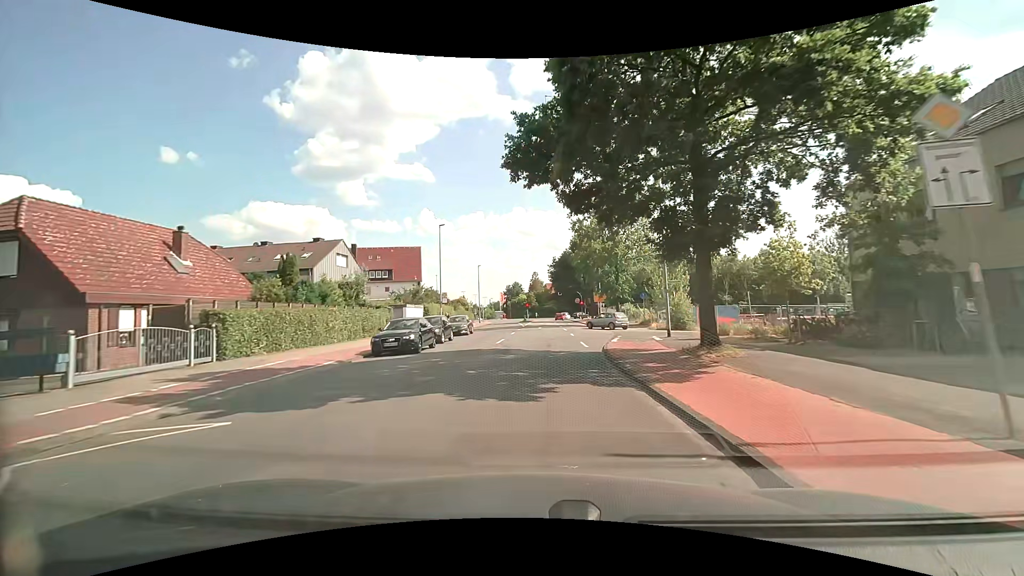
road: tertiary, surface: asphalt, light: Day
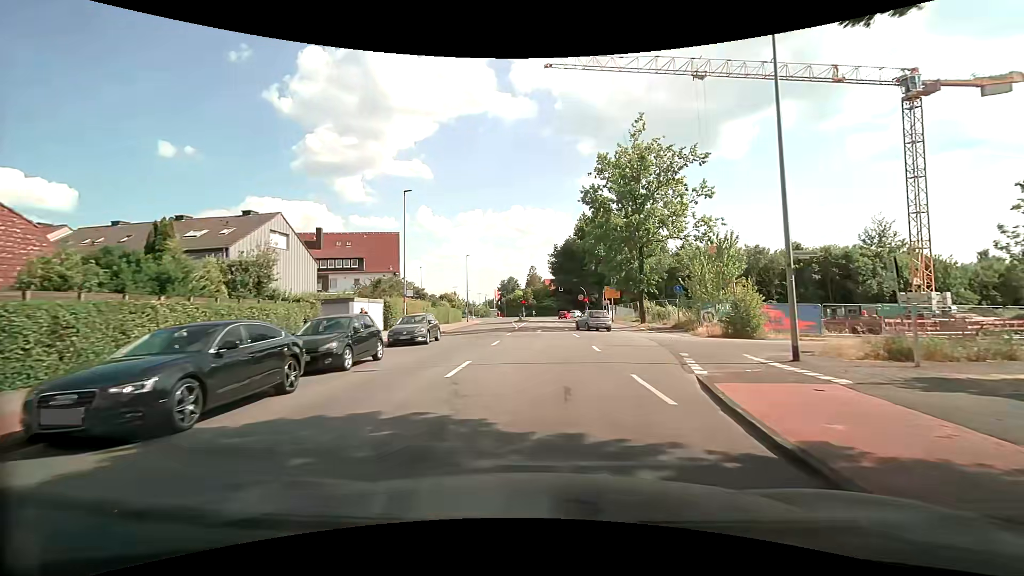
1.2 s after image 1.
(+0.1, +12.8) m; +1°
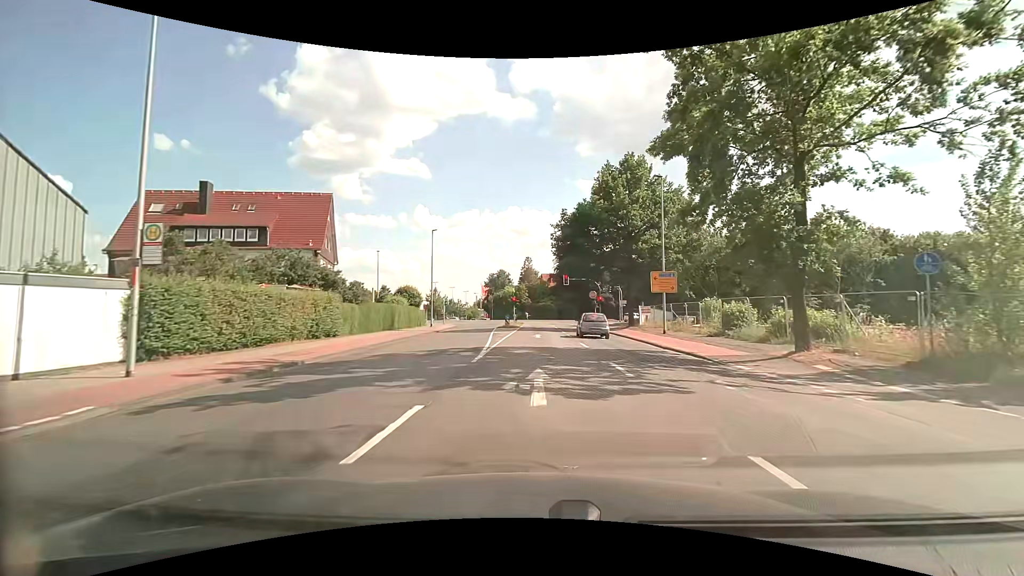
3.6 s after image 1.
(-0.1, +23.8) m; 0°
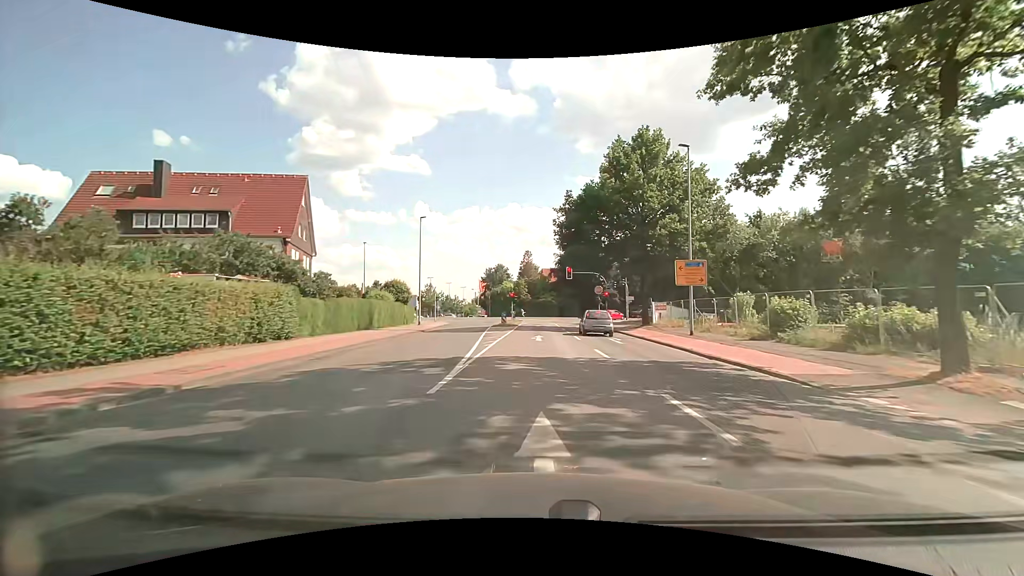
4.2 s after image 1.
(0.0, +5.5) m; 0°
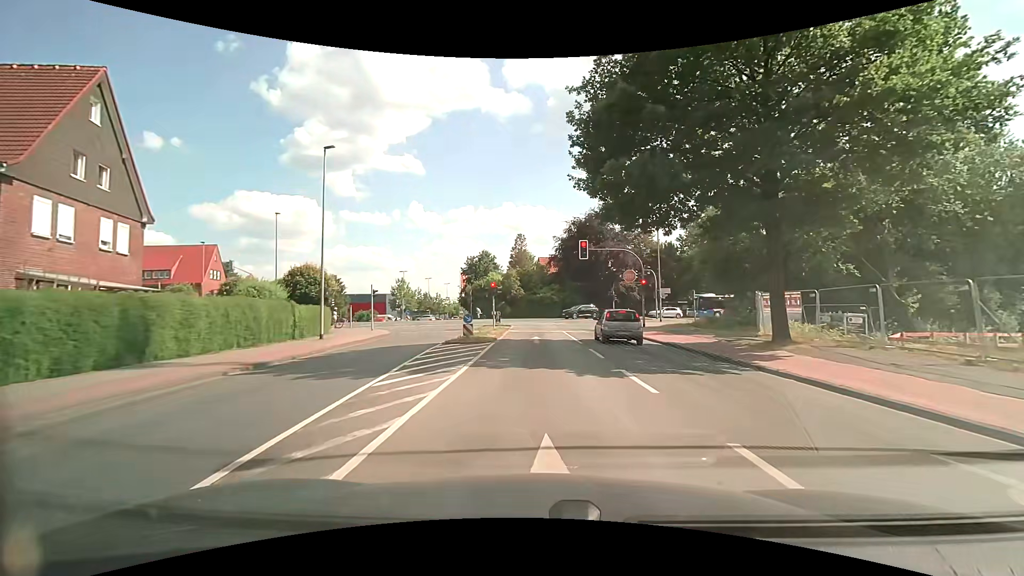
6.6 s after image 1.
(-0.1, +20.9) m; +1°
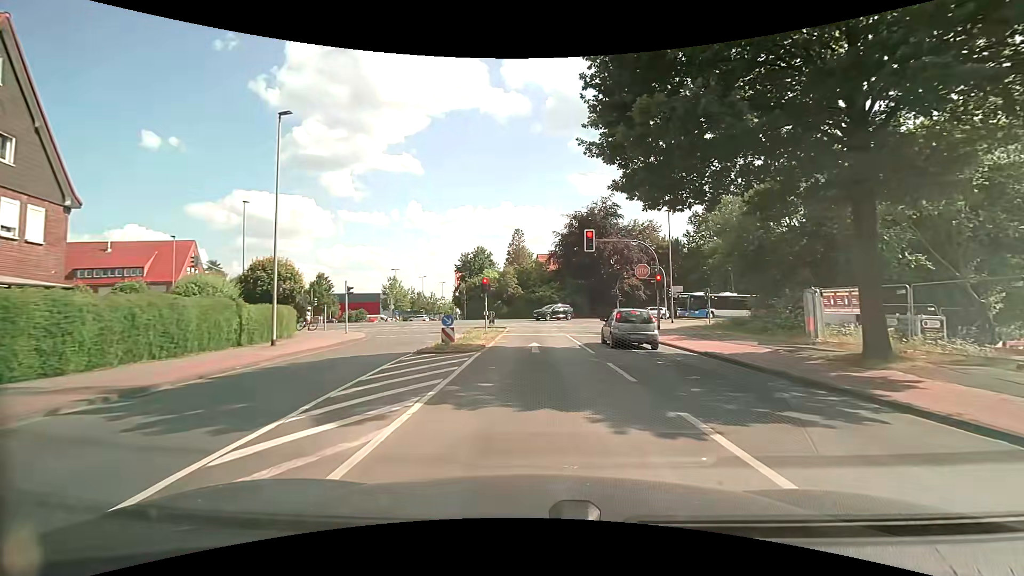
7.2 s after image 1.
(0.0, +4.6) m; 0°
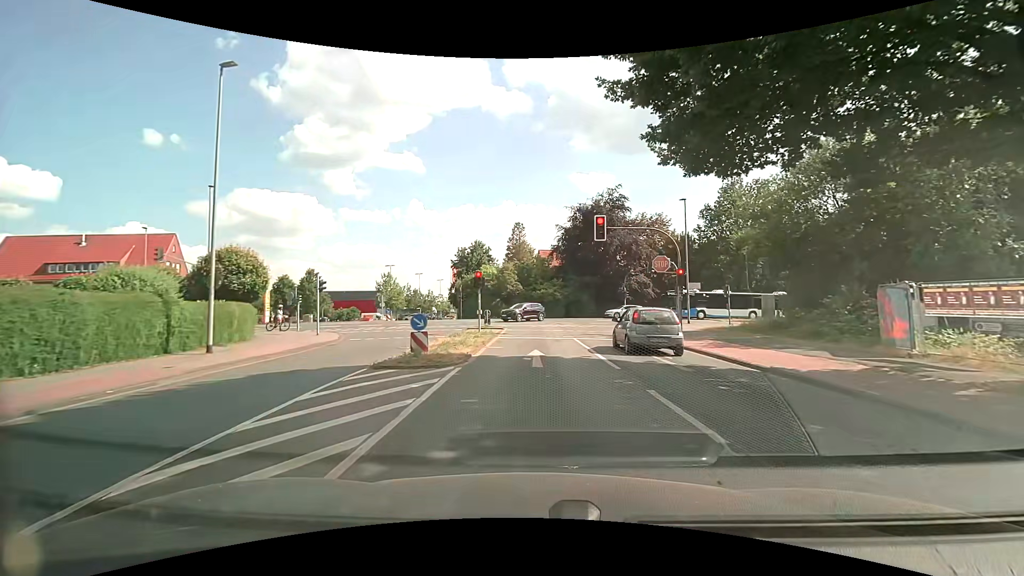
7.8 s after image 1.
(0.0, +4.3) m; 0°
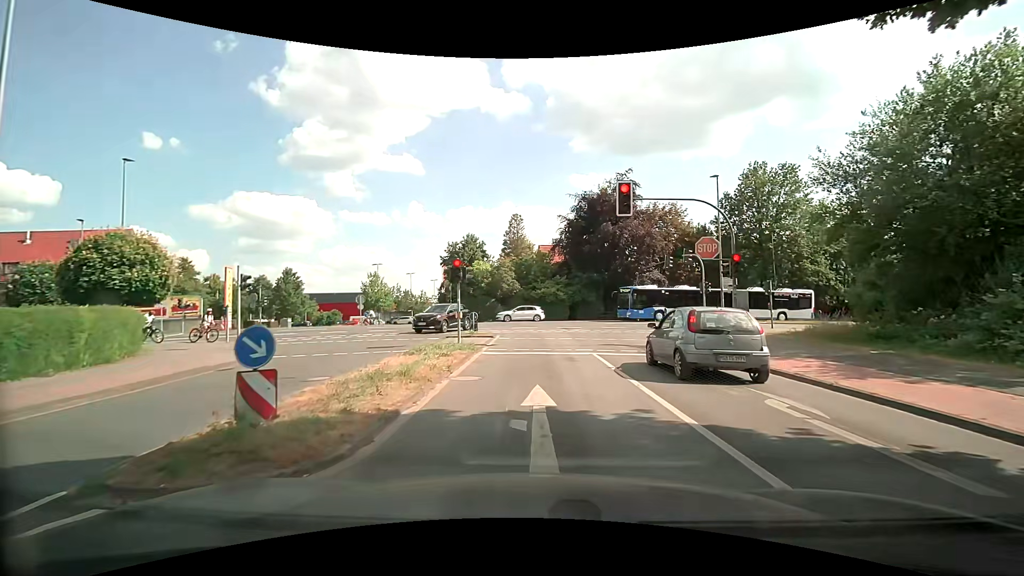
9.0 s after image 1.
(0.0, +7.1) m; 0°
(0, +10) (0, +20) (-1, +30) (-6, +38) (-15, +43) (-25, +42) (-34, +40) (-44, +37) (-53, +34) (-63, +31) m
